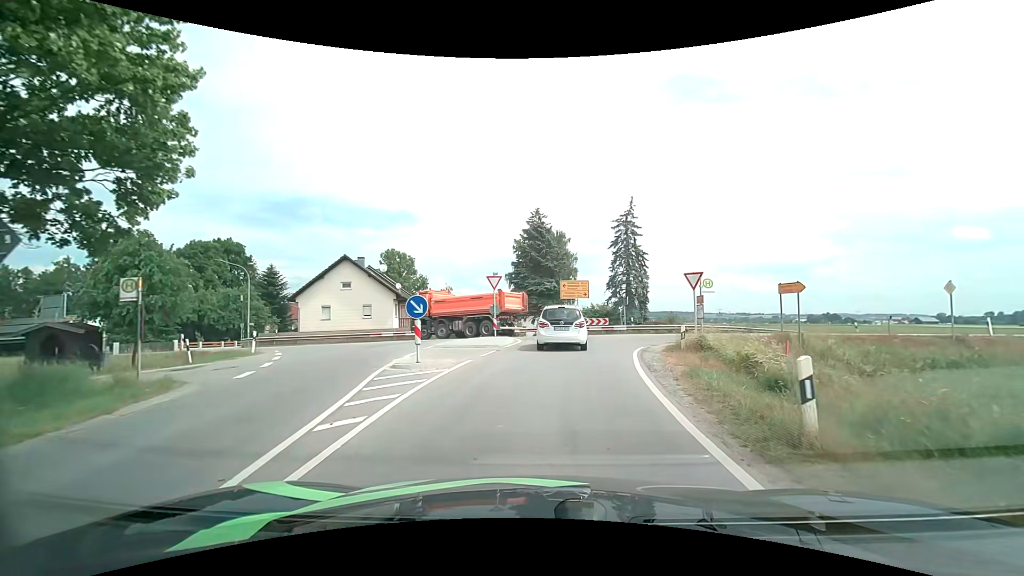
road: secondary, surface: asphalt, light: Day
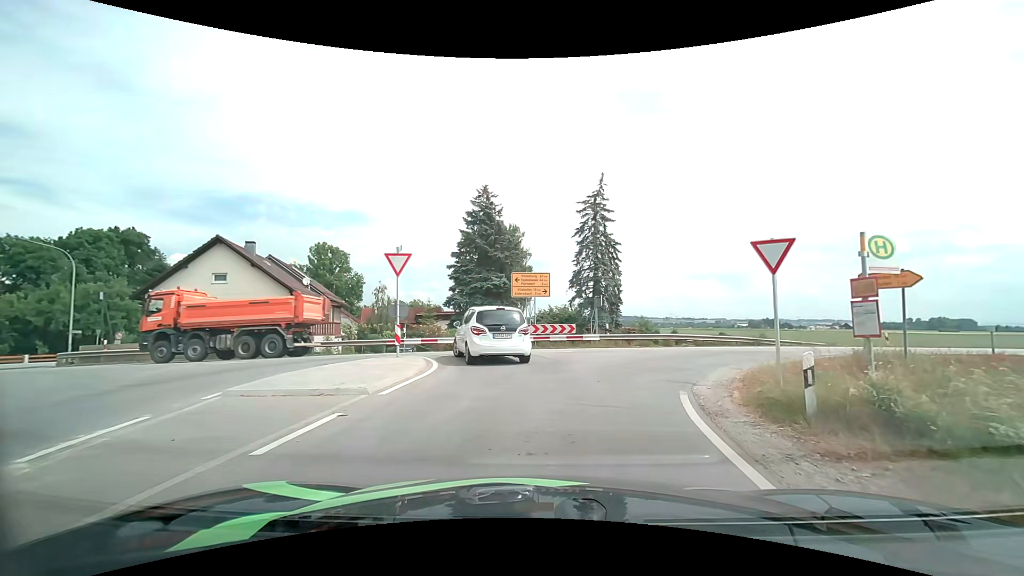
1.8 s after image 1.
(+0.4, +10.5) m; +6°
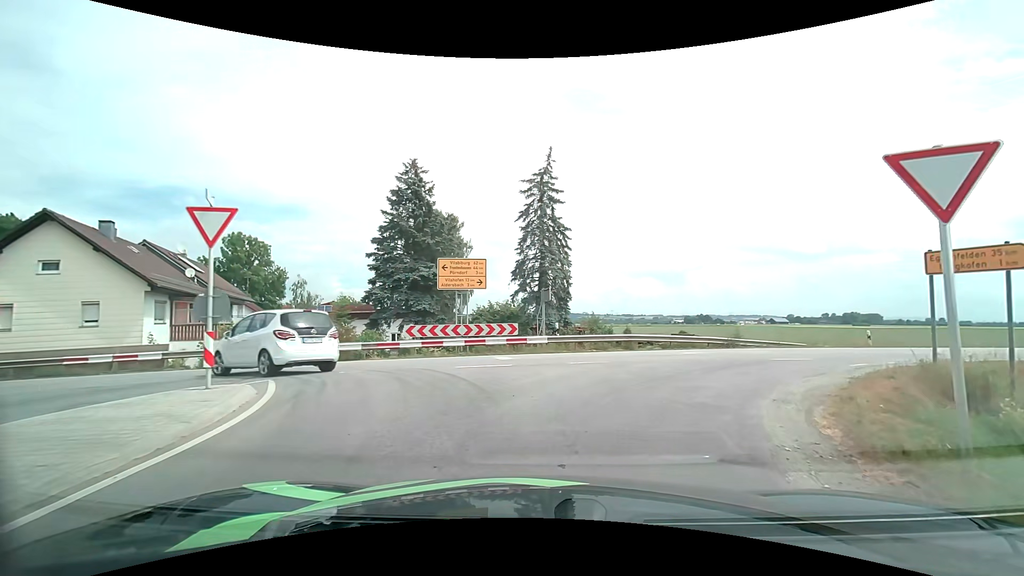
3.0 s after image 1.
(+0.3, +5.8) m; +6°
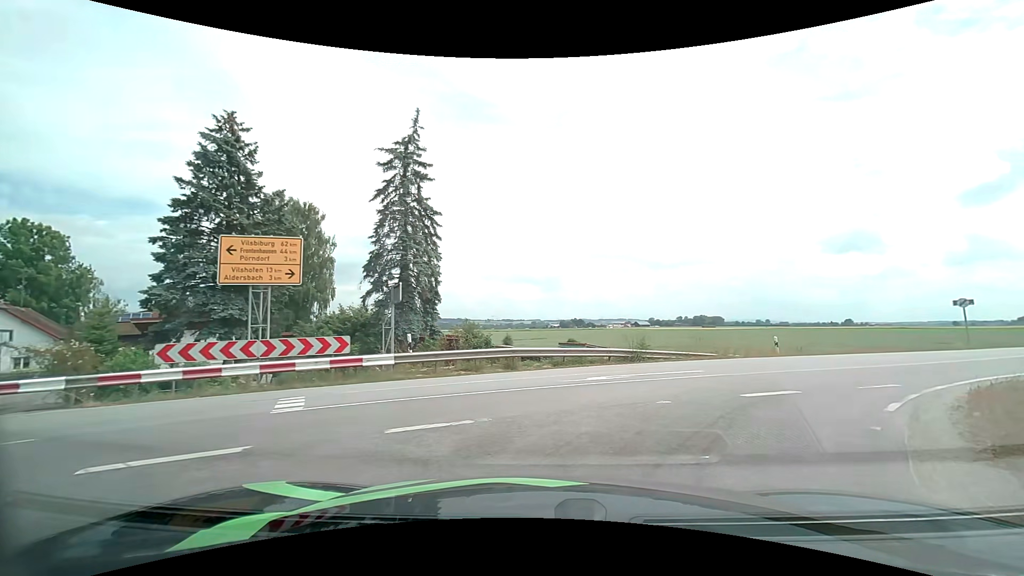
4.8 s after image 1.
(+0.6, +6.8) m; +13°
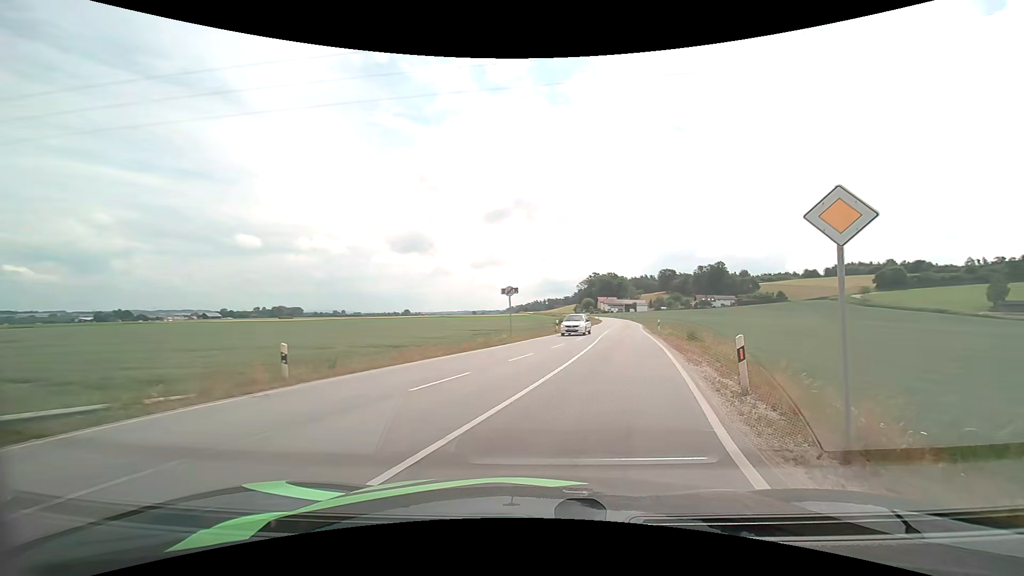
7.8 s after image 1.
(+5.7, +12.6) m; +45°
(+1, +10) (+3, +20) (+5, +30) (+6, +39) (+8, +49) (+10, +59) (+12, +69) (+14, +79) (+16, +89) (+18, +98) m
